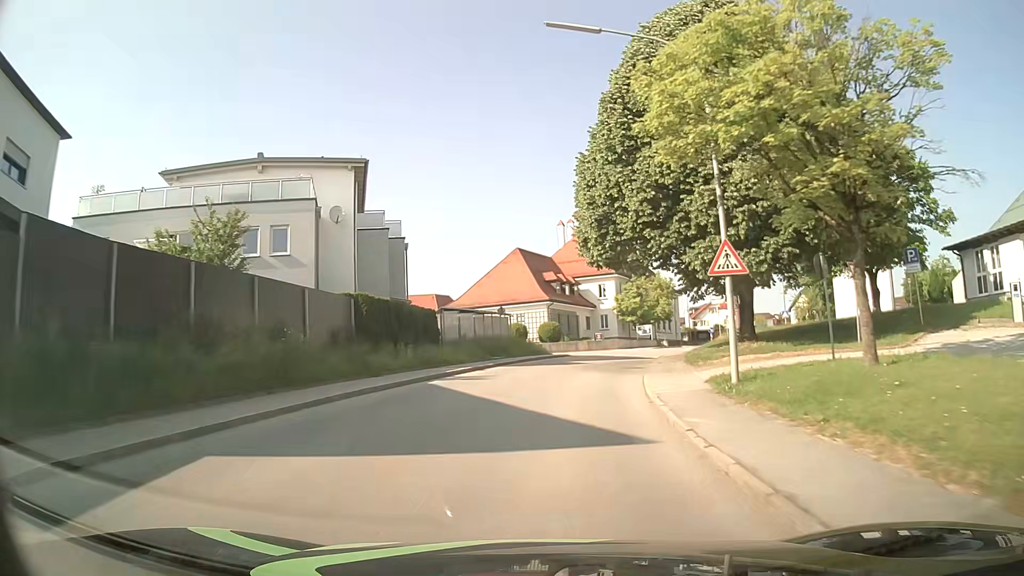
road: tertiary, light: Day
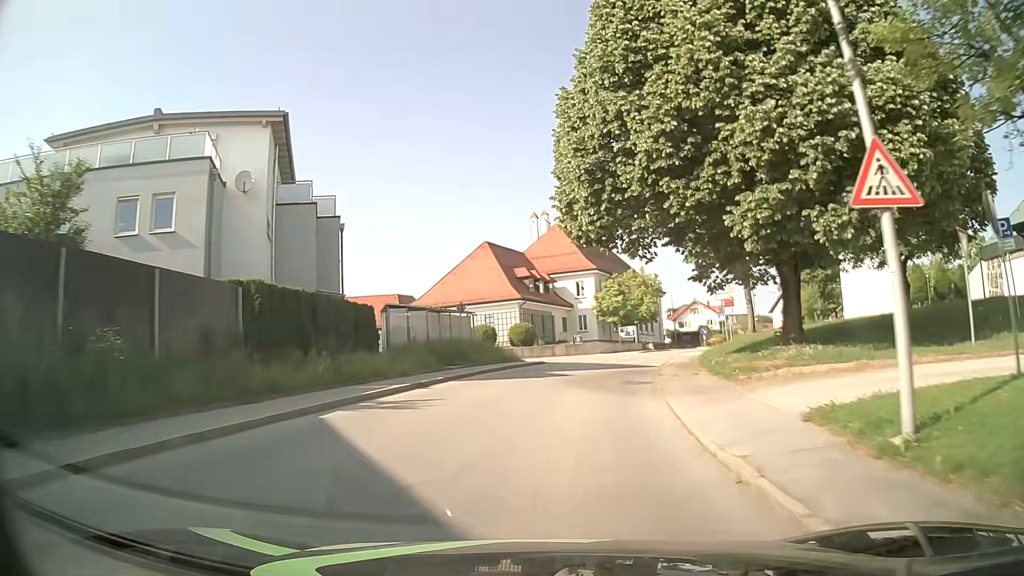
(+0.2, +7.6) m; +2°
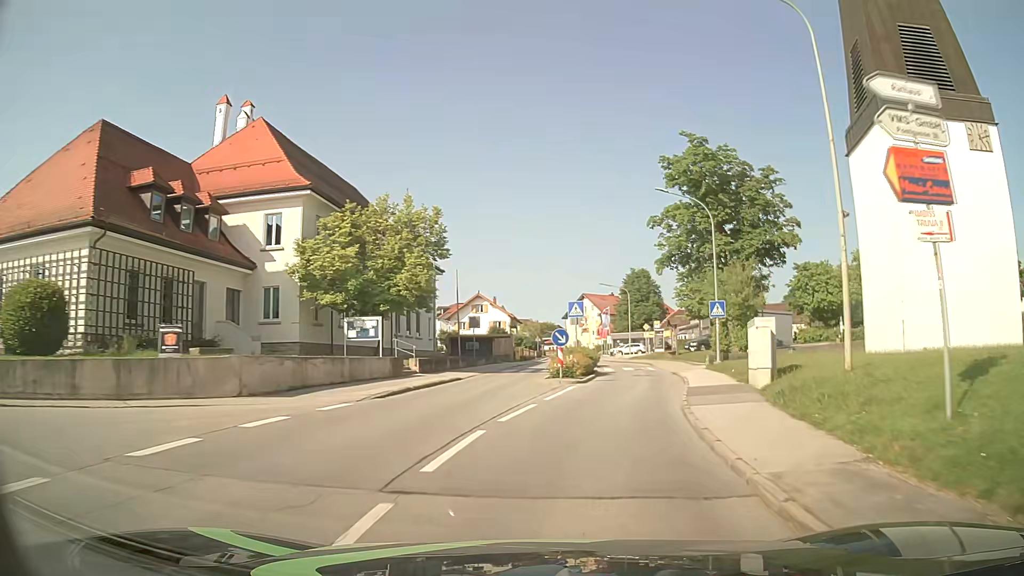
(+5.6, +37.4) m; +19°
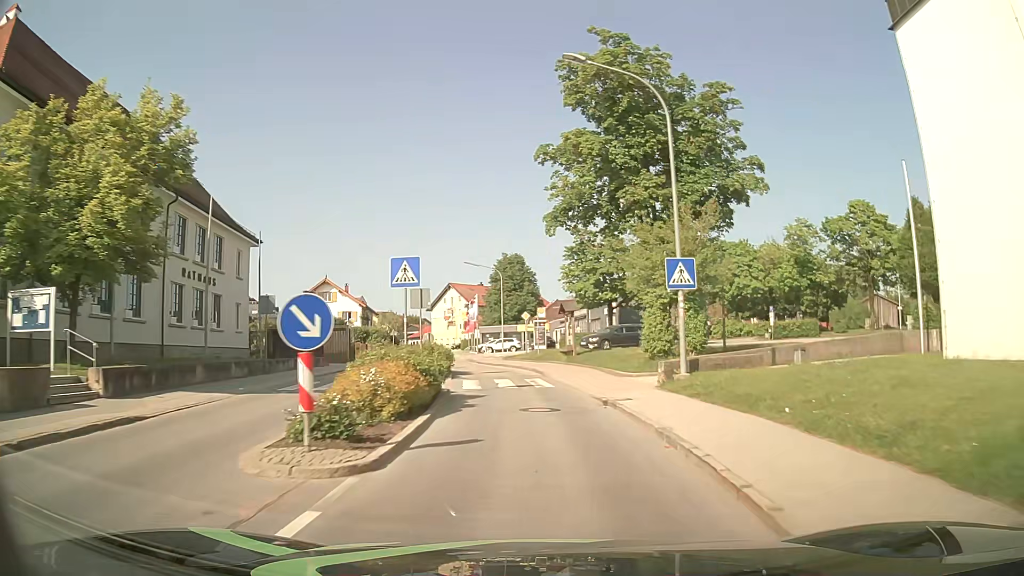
(+1.7, +15.2) m; +12°
